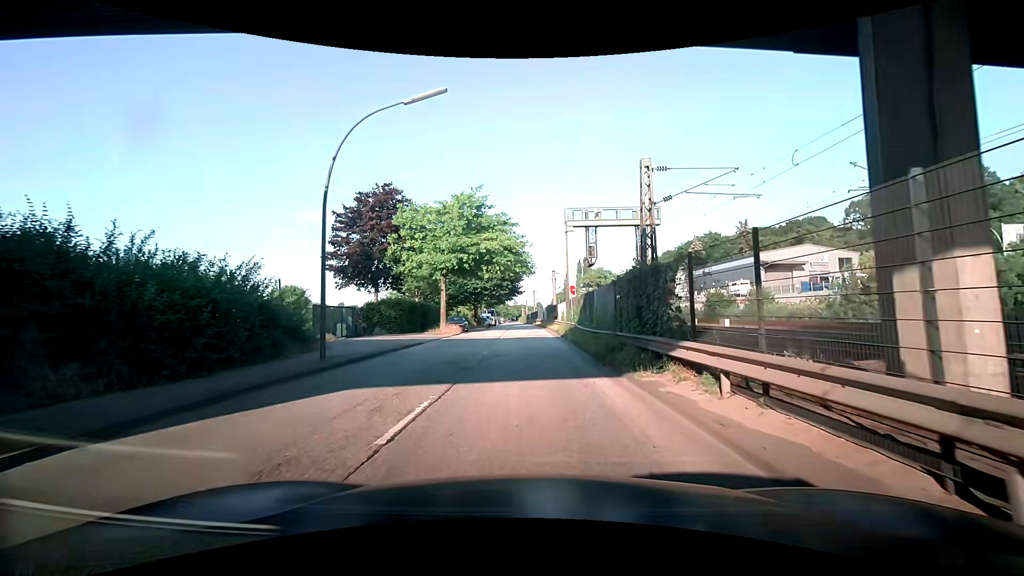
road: unclassified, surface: asphalt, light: Day
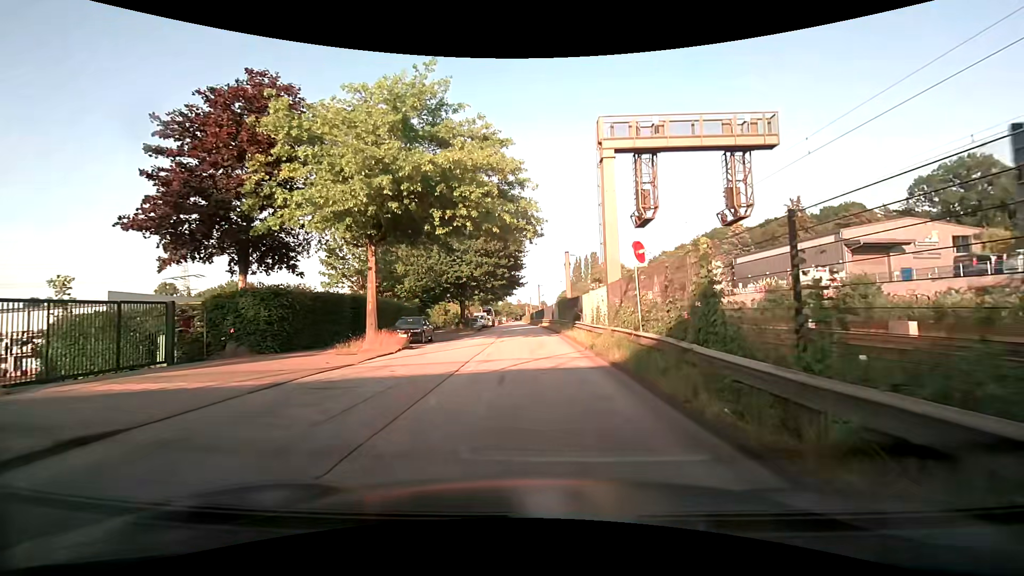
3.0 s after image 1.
(-0.4, +18.4) m; -3°
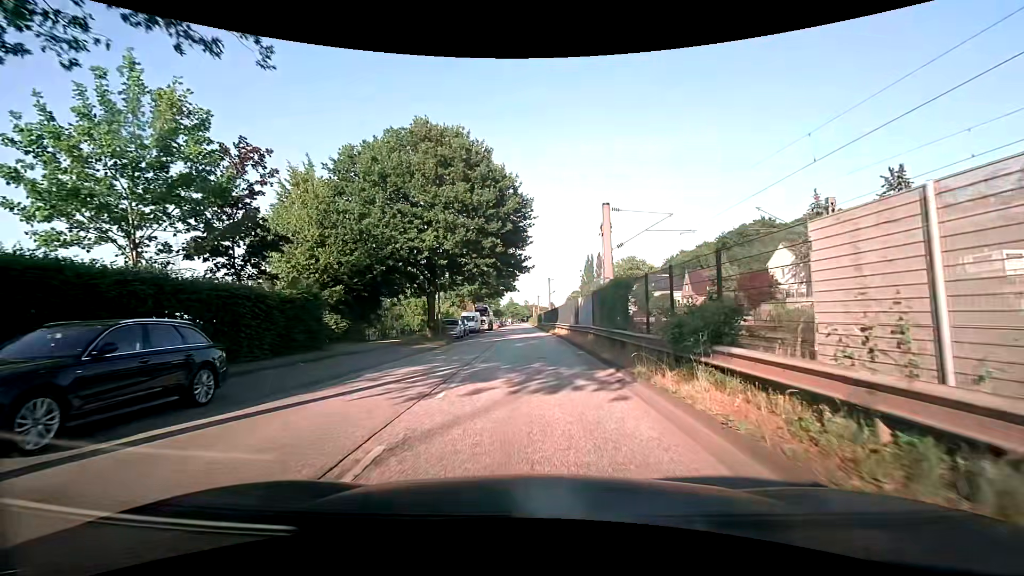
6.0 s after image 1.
(+0.1, +20.7) m; +1°
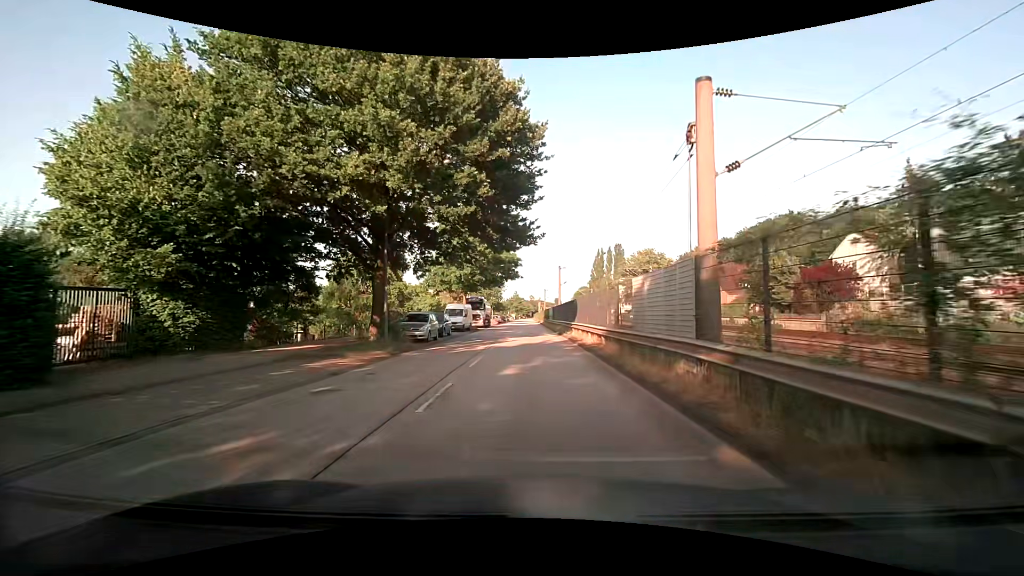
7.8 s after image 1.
(-0.3, +13.5) m; -1°
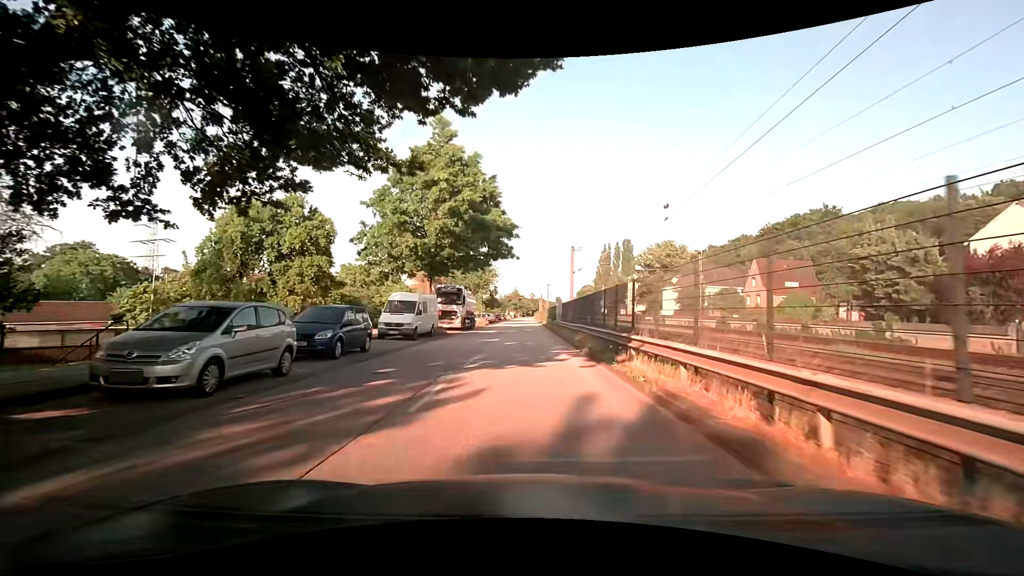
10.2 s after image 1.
(-0.2, +18.0) m; -1°
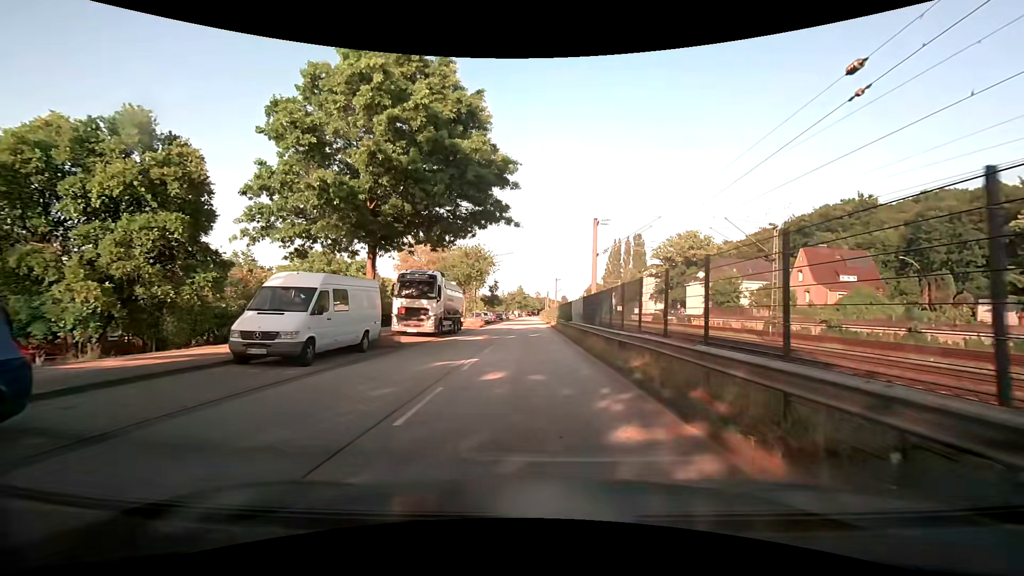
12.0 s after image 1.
(-0.1, +12.8) m; 0°
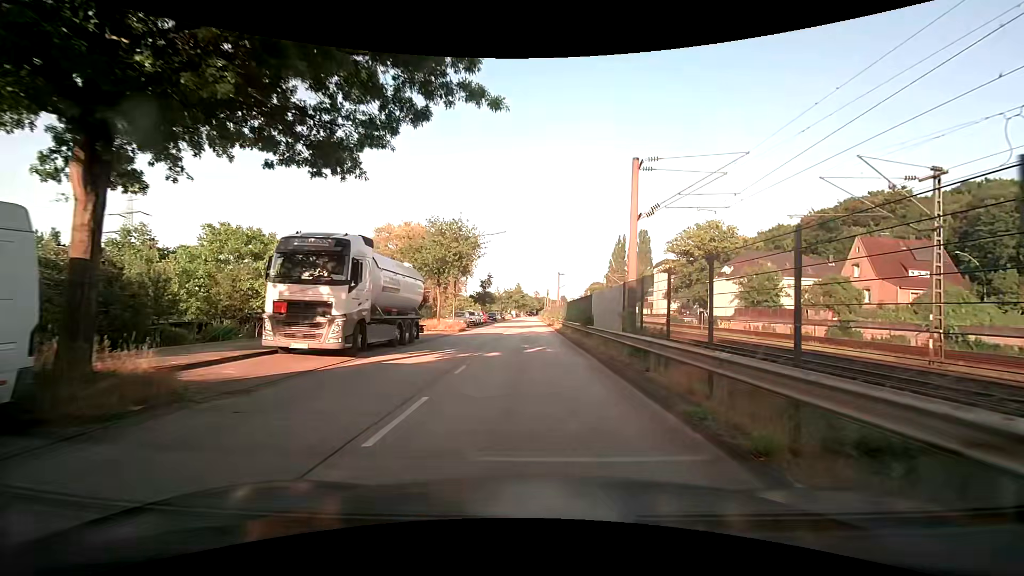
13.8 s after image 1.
(-0.2, +12.9) m; -1°
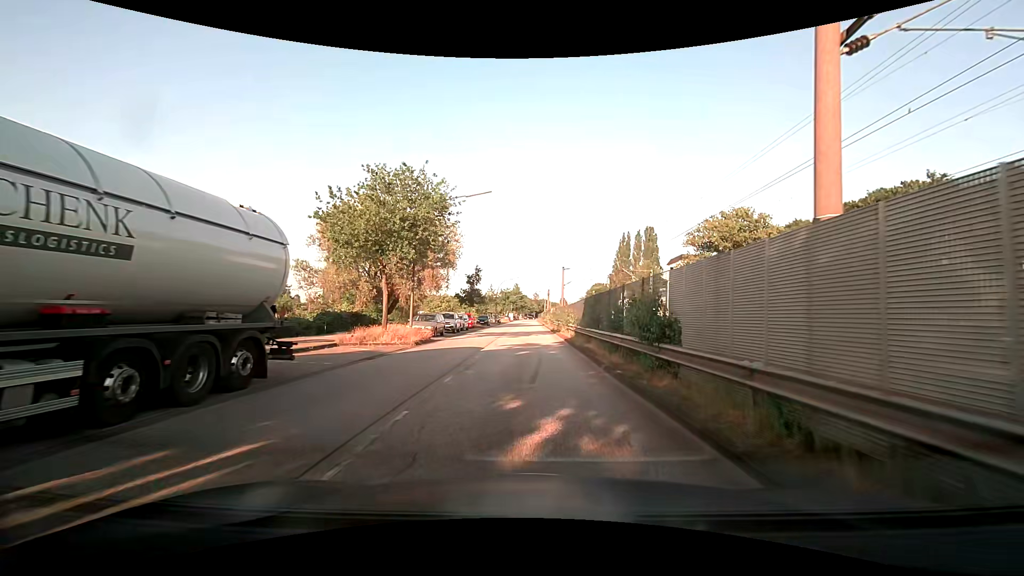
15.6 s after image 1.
(0.0, +13.1) m; 0°
(0, +10) (0, +20) (0, +30) (0, +40) (0, +50) (0, +60) (0, +70) (0, +80) (0, +90) (0, +100) m
